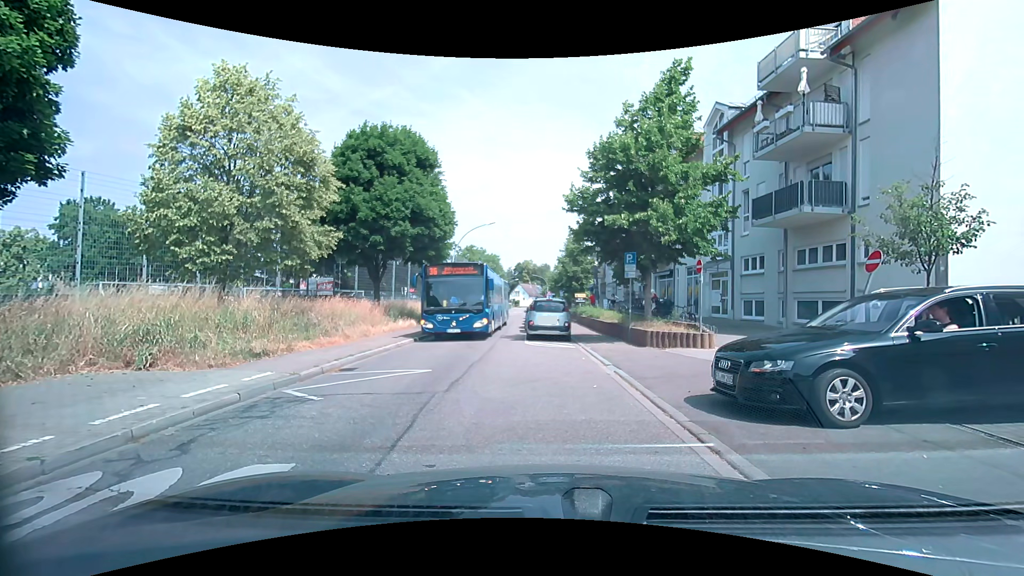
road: tertiary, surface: asphalt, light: Day
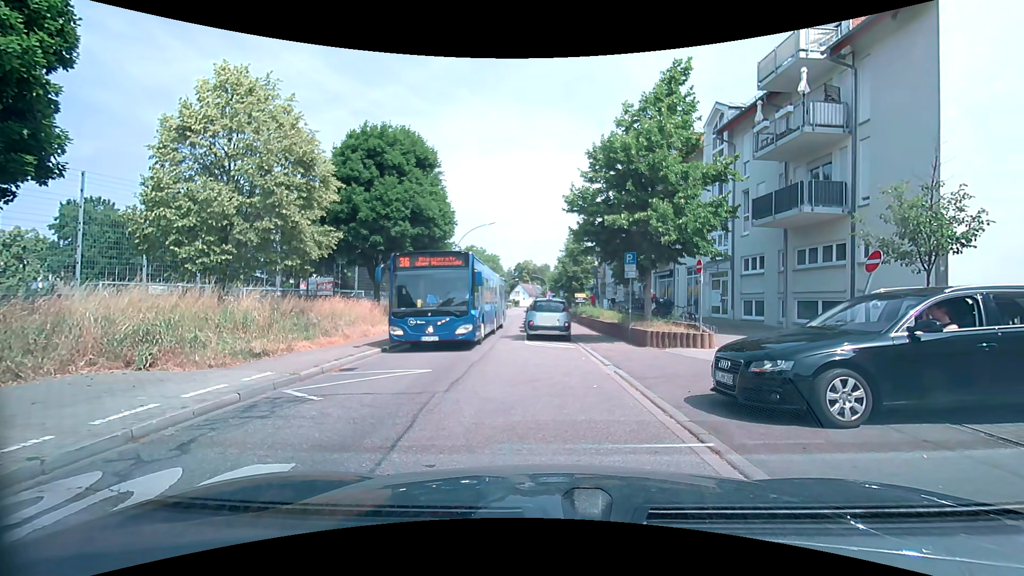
(0.0, 0.0) m; 0°
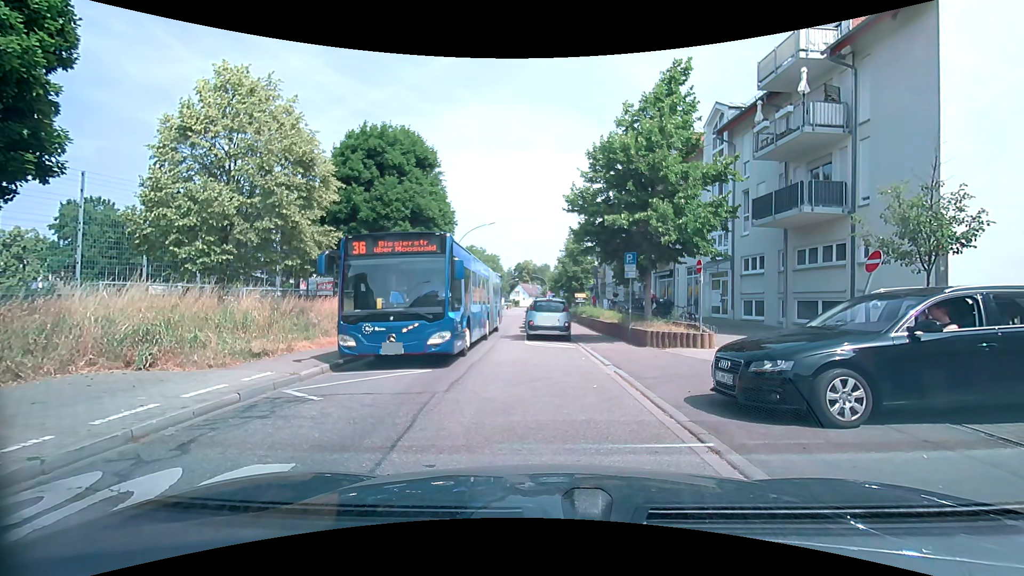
(0.0, 0.0) m; 0°
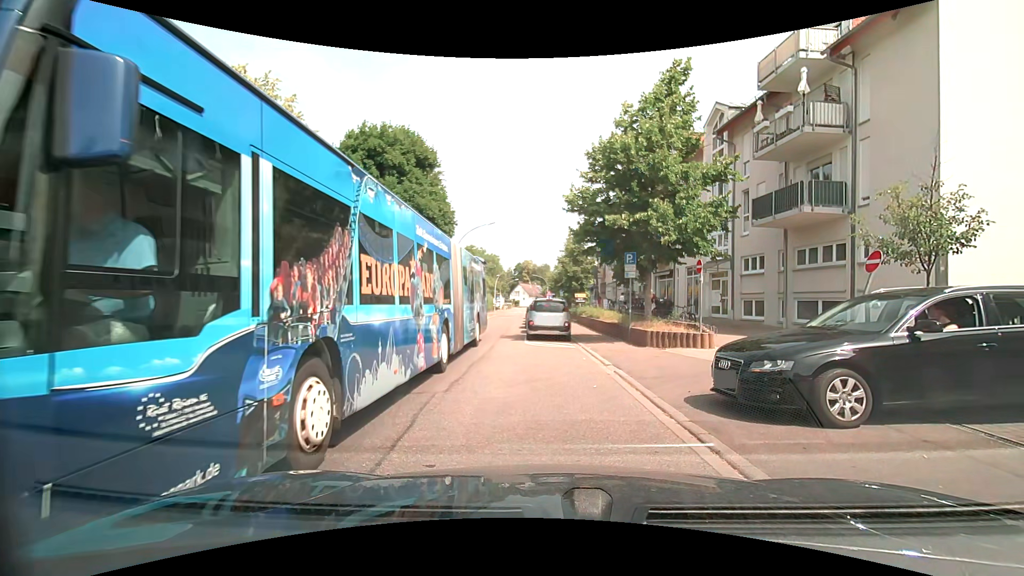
(0.0, 0.0) m; 0°
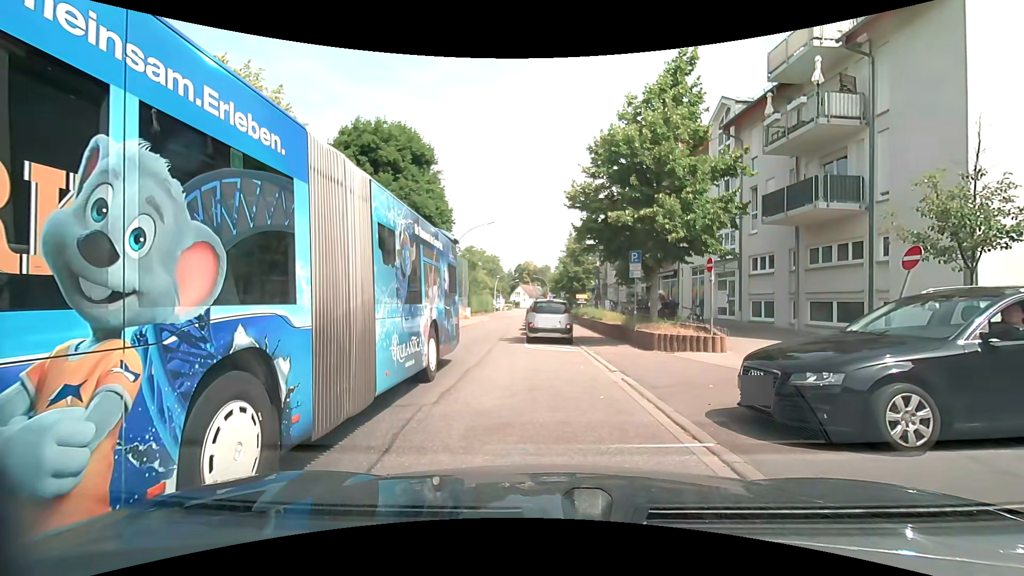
(0.0, +0.8) m; 0°
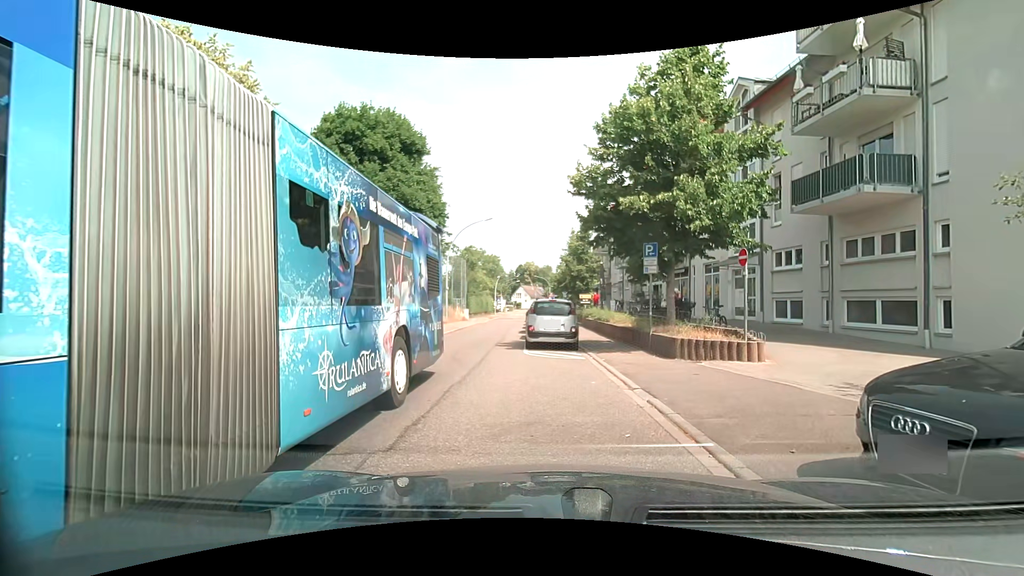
(0.0, +2.2) m; 0°
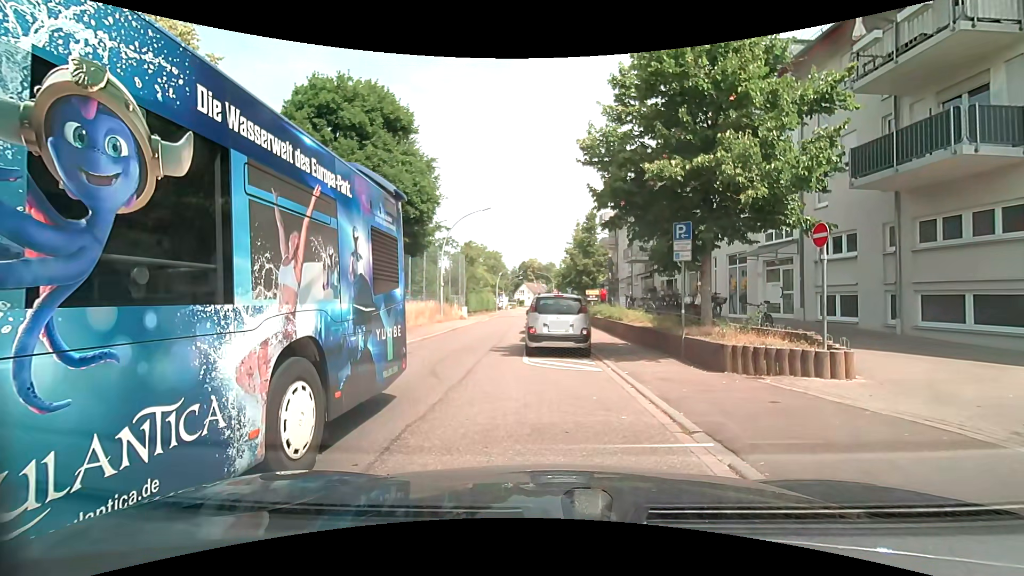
(-0.1, +2.9) m; -1°
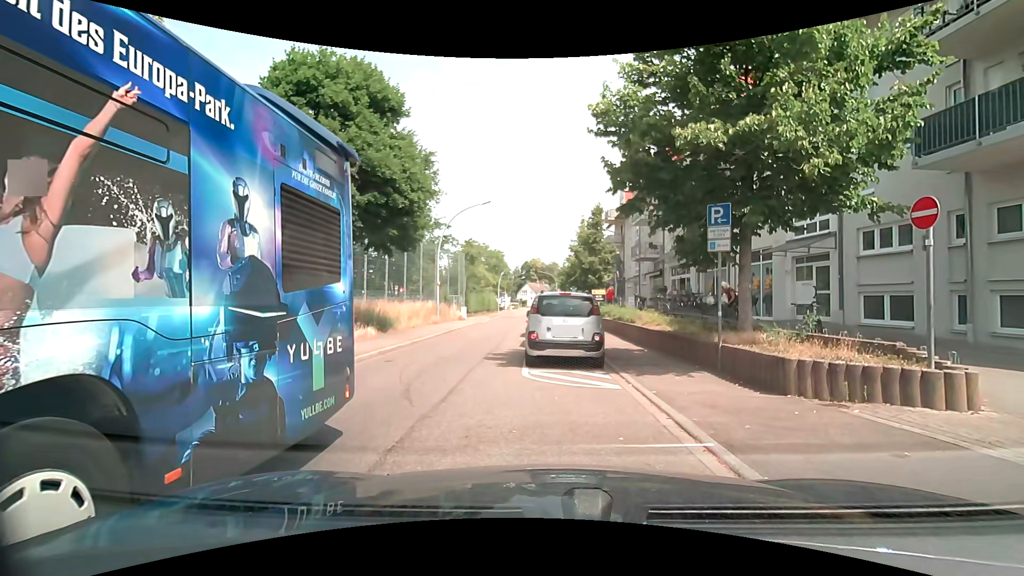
(0.0, +2.1) m; 0°
